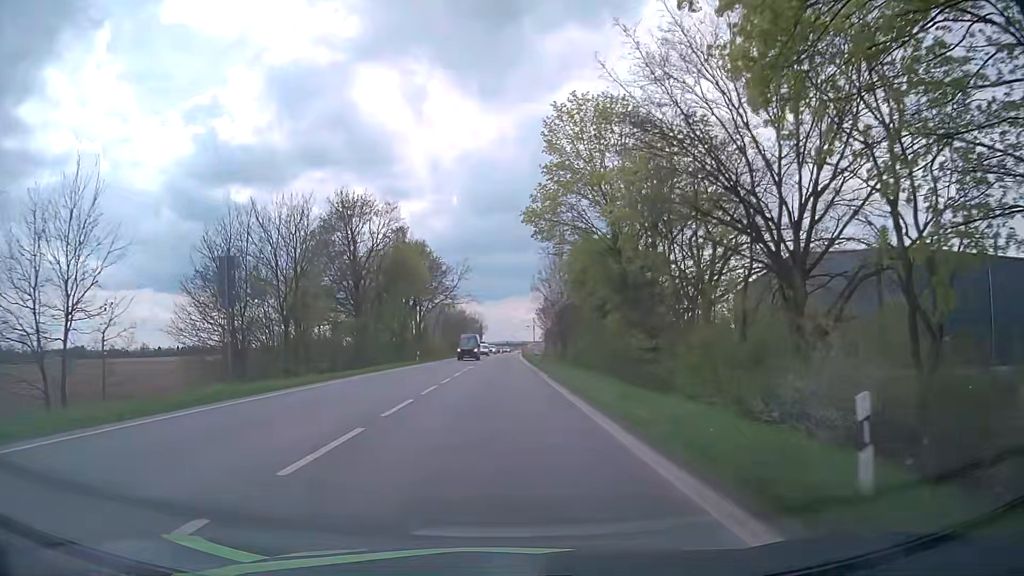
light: Day
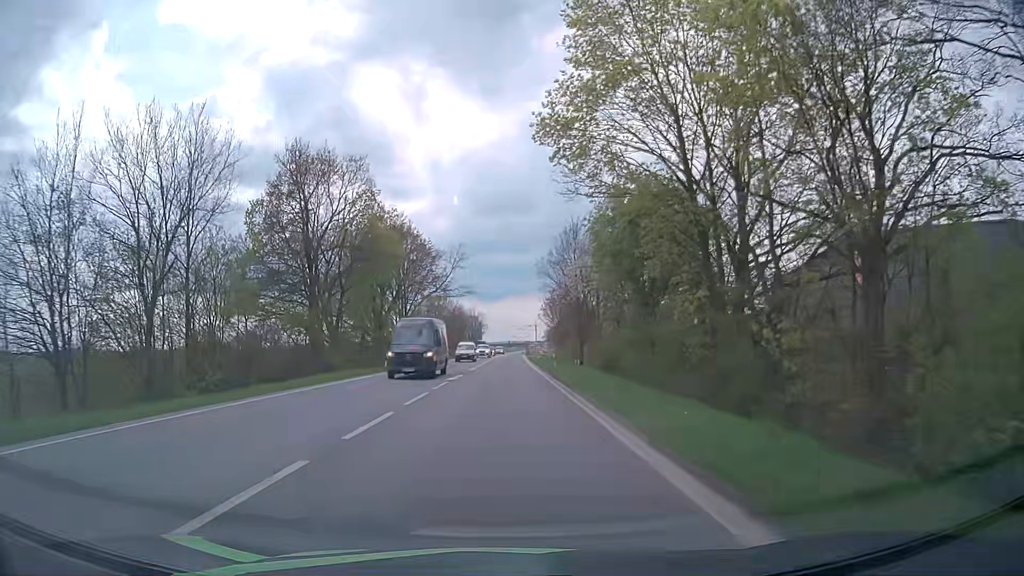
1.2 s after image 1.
(+0.1, +15.2) m; 0°
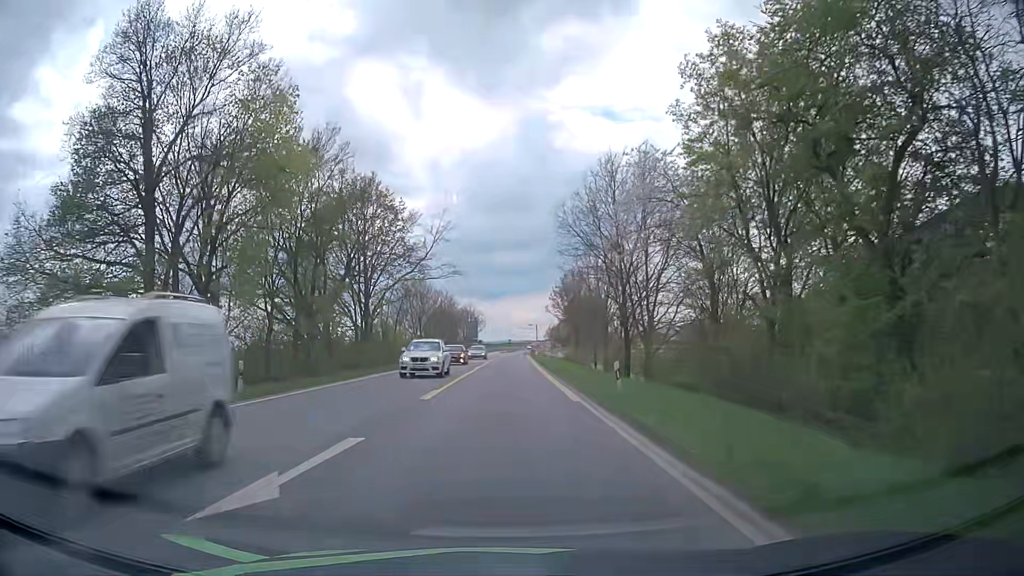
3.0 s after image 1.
(0.0, +22.6) m; 0°
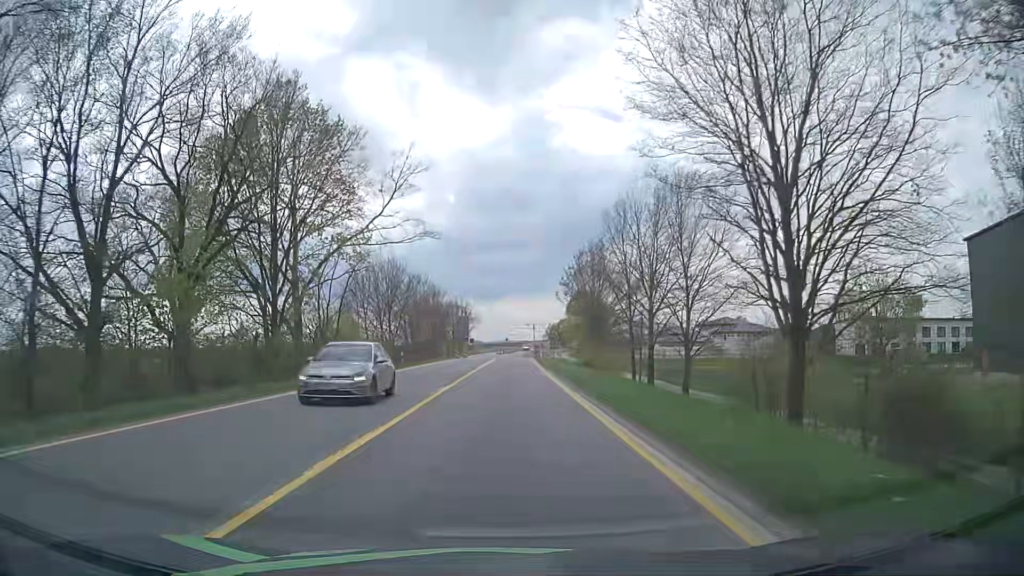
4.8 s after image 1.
(+0.1, +22.6) m; +1°
(0, +10) (0, +20) (0, +30) (0, +40) (0, +50) (0, +60) (0, +70) (+1, +80) (+2, +90) (+2, +100) m
